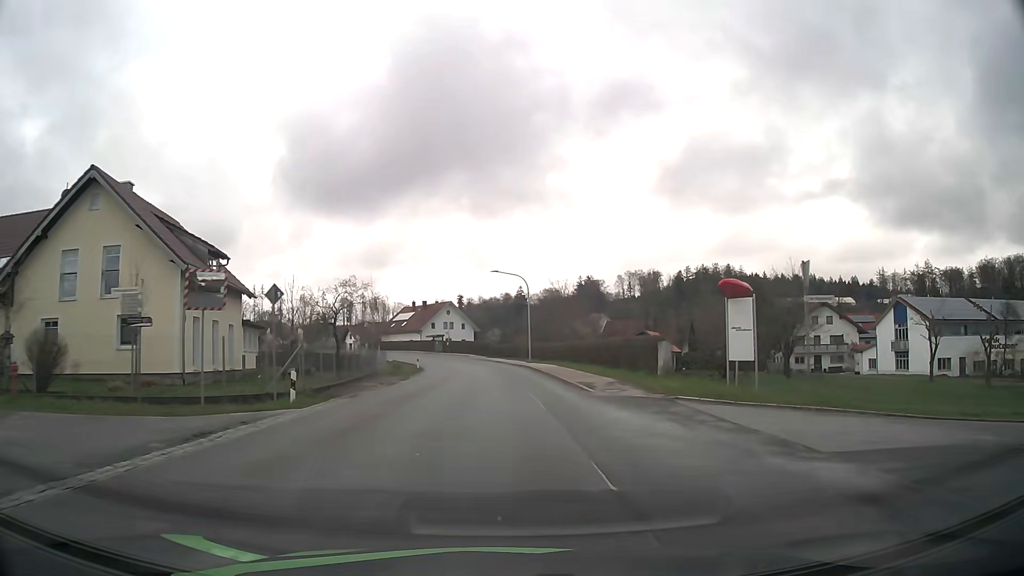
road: tertiary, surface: asphalt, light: Day
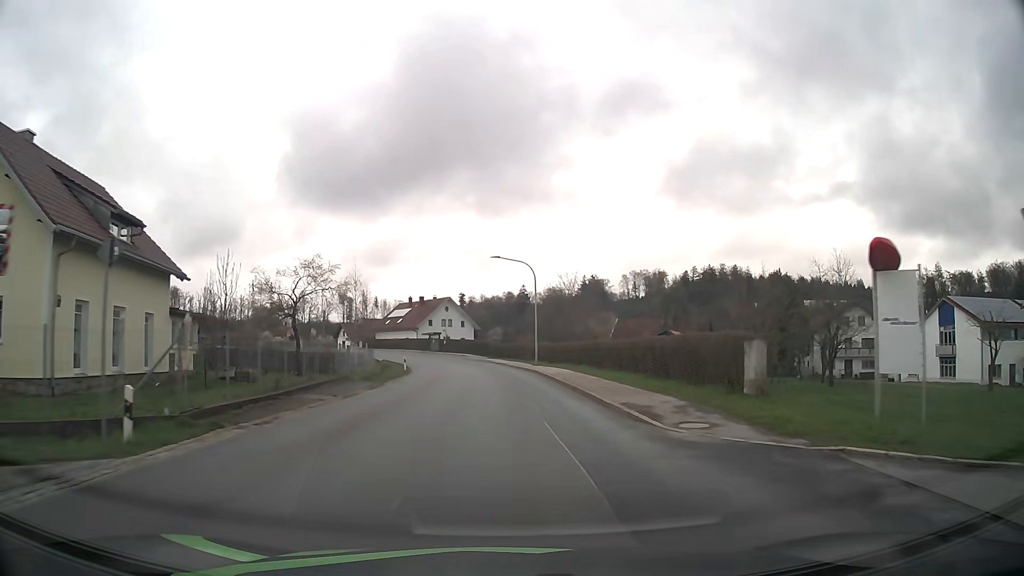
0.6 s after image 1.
(0.0, +8.2) m; 0°
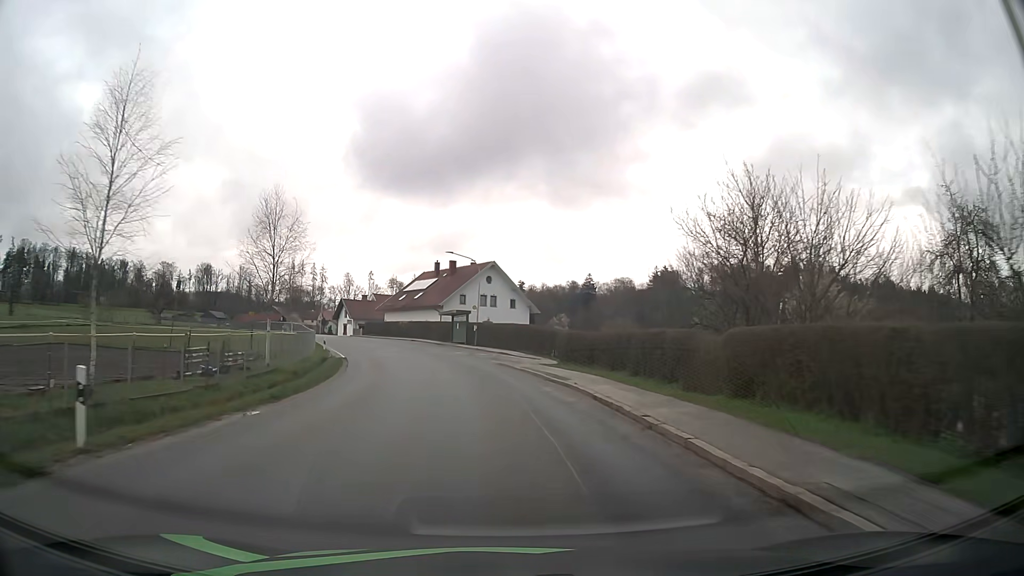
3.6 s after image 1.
(-1.0, +41.4) m; -5°
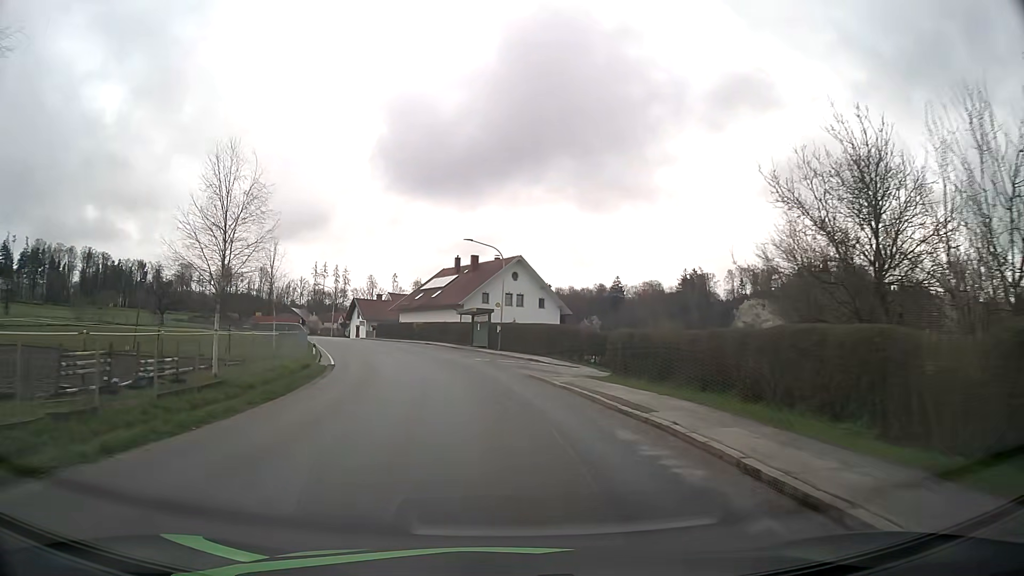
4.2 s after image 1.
(-0.1, +8.3) m; -2°
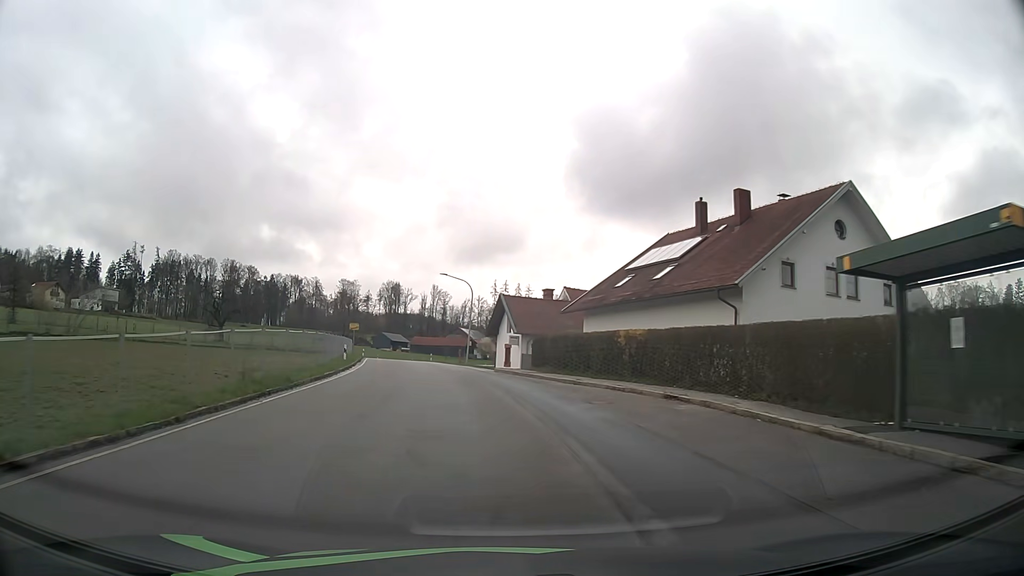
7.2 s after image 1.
(-5.6, +40.5) m; -16°
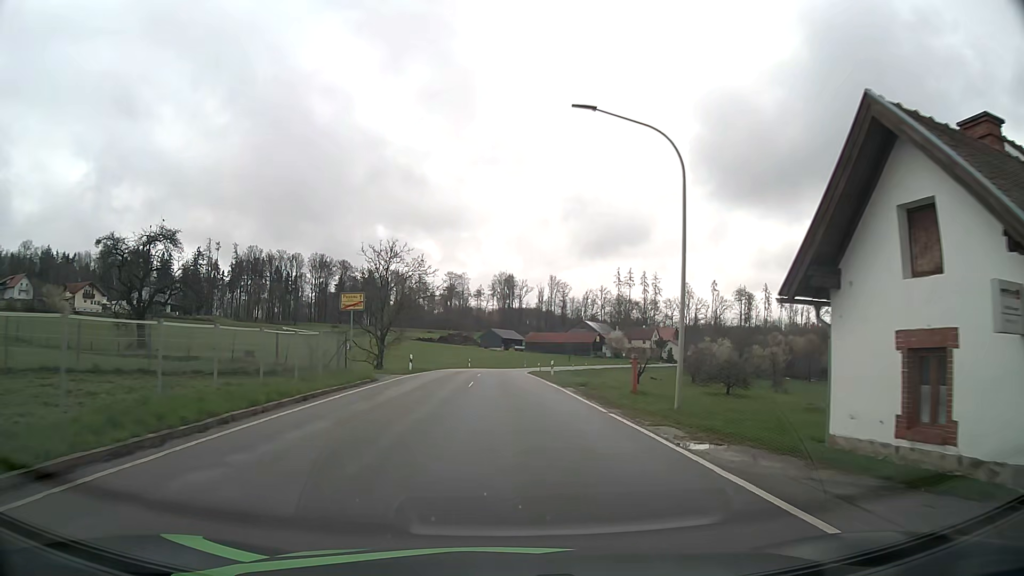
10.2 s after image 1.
(-4.3, +40.4) m; -10°
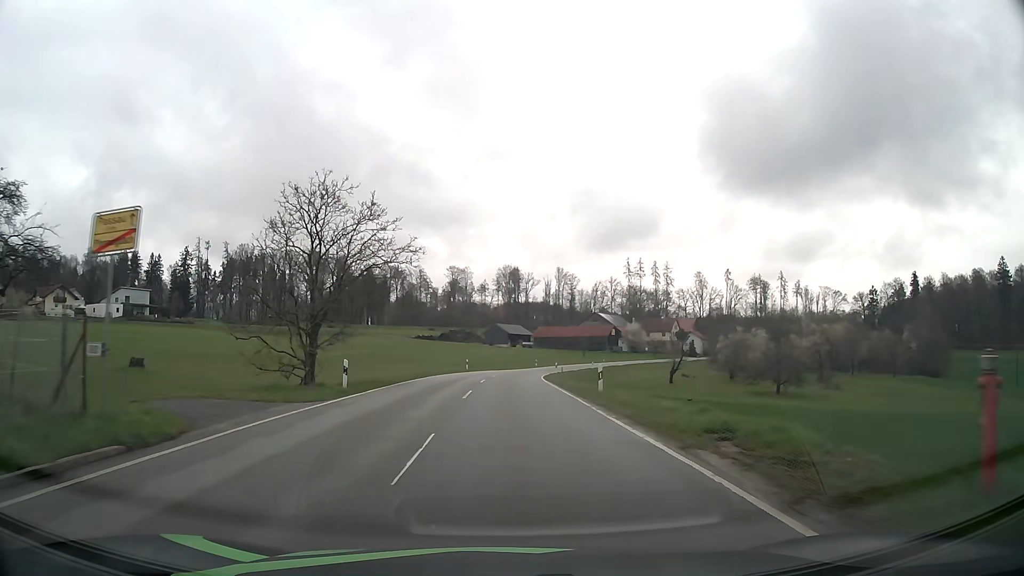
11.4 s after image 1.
(-0.1, +17.0) m; -1°
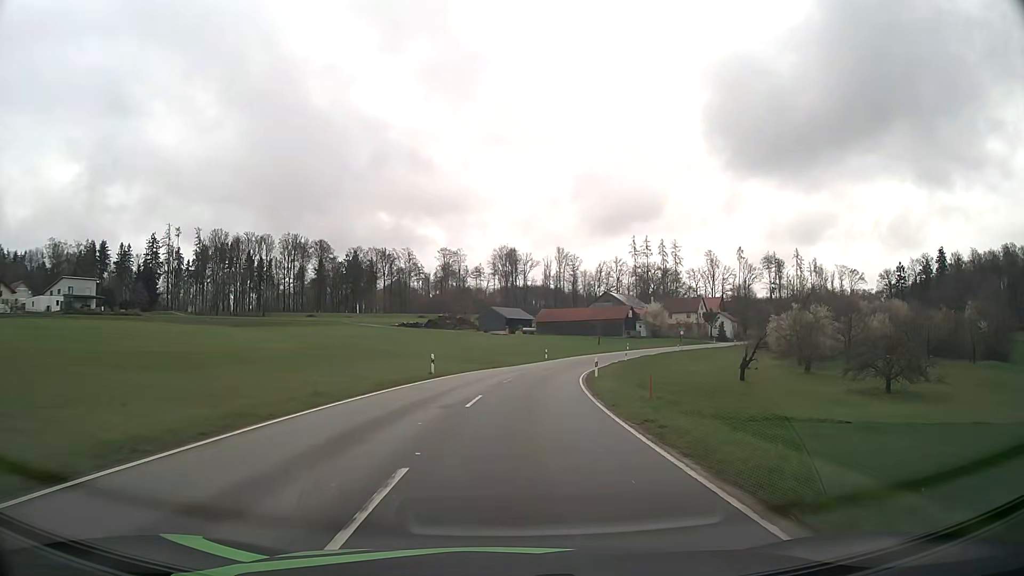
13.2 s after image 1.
(-0.1, +27.4) m; 0°
